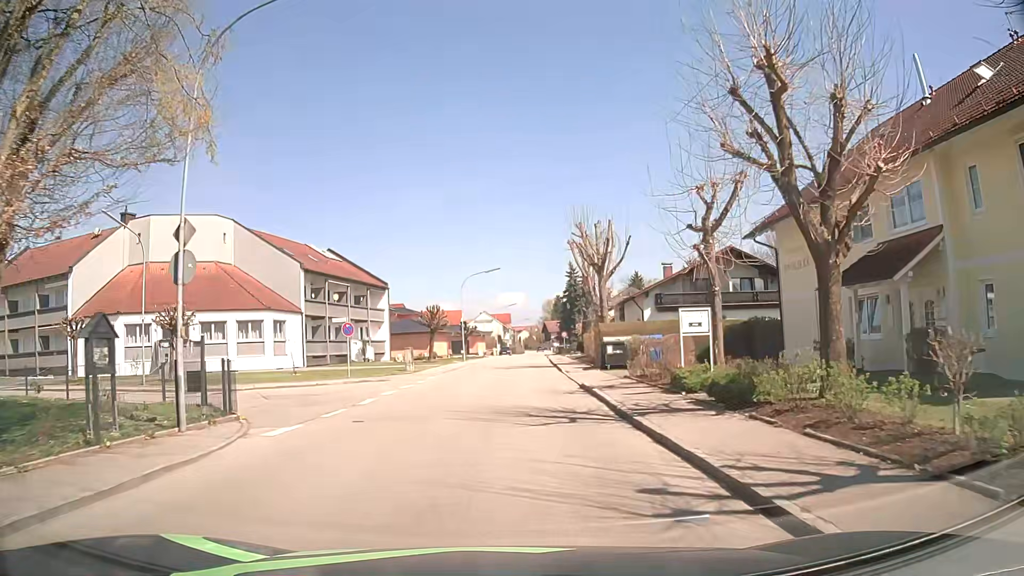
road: residential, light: Day
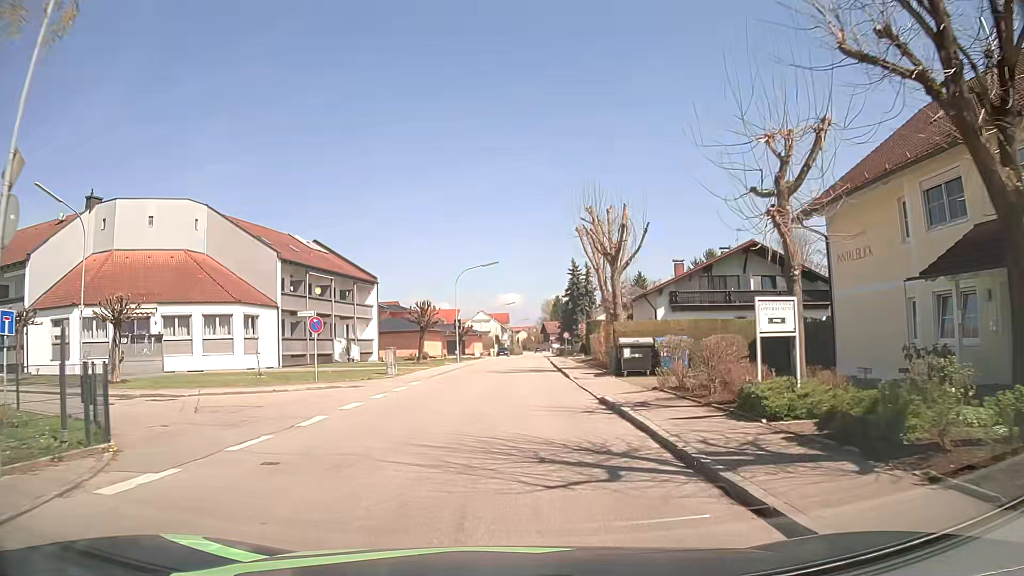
(+0.2, +4.7) m; +2°
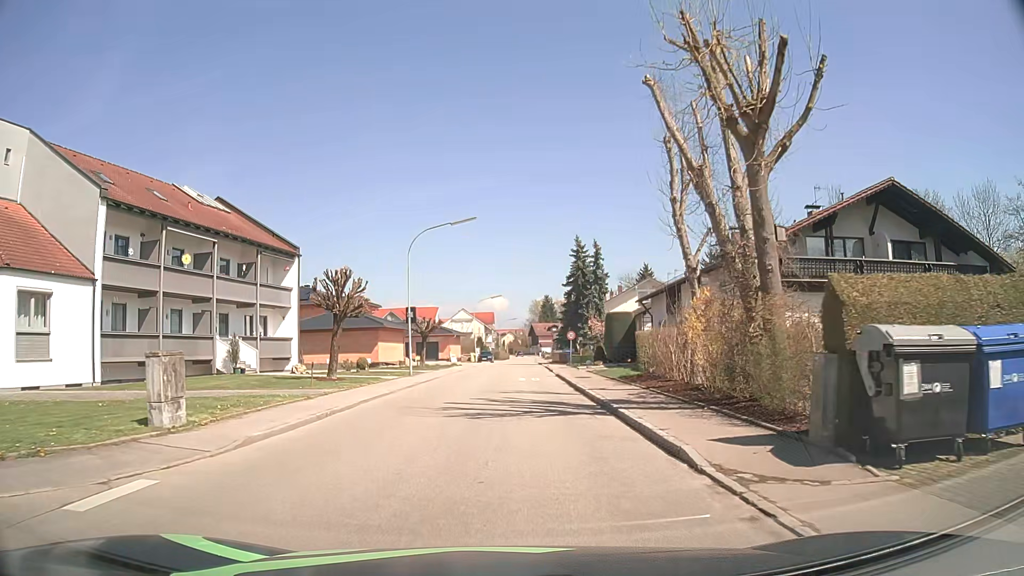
(+0.2, +19.0) m; +1°
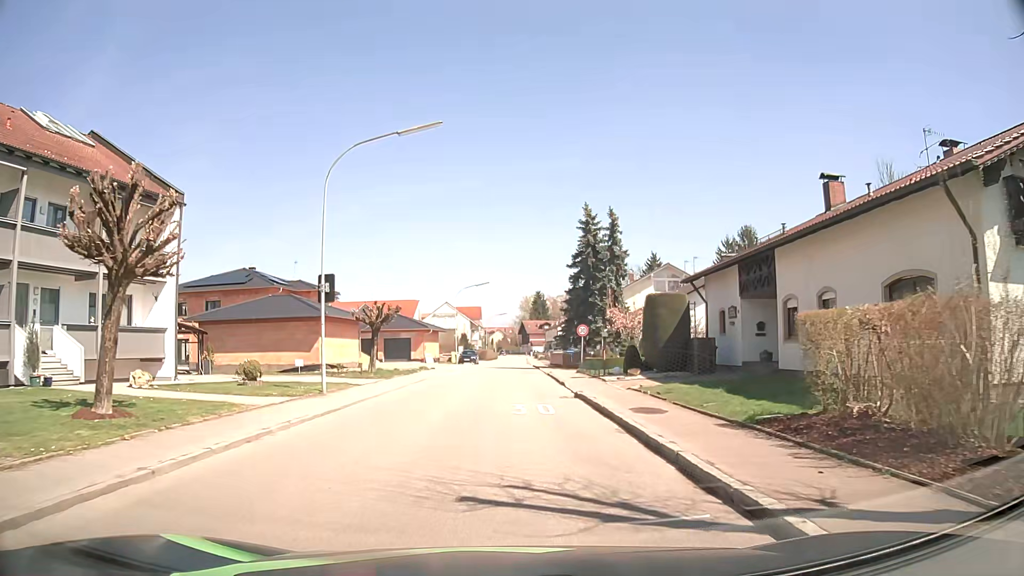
(+0.1, +14.2) m; 0°
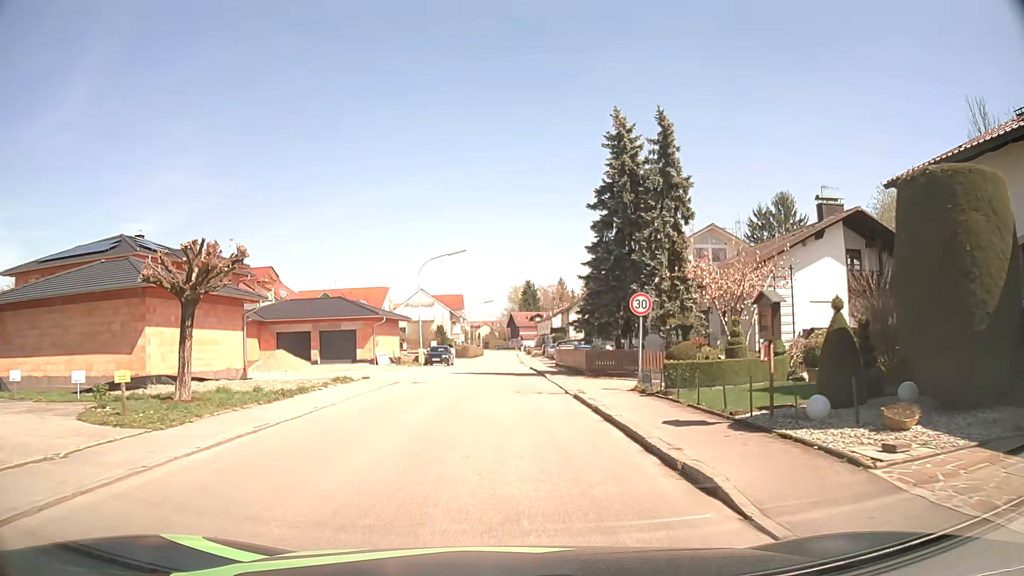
(+0.5, +18.9) m; +2°
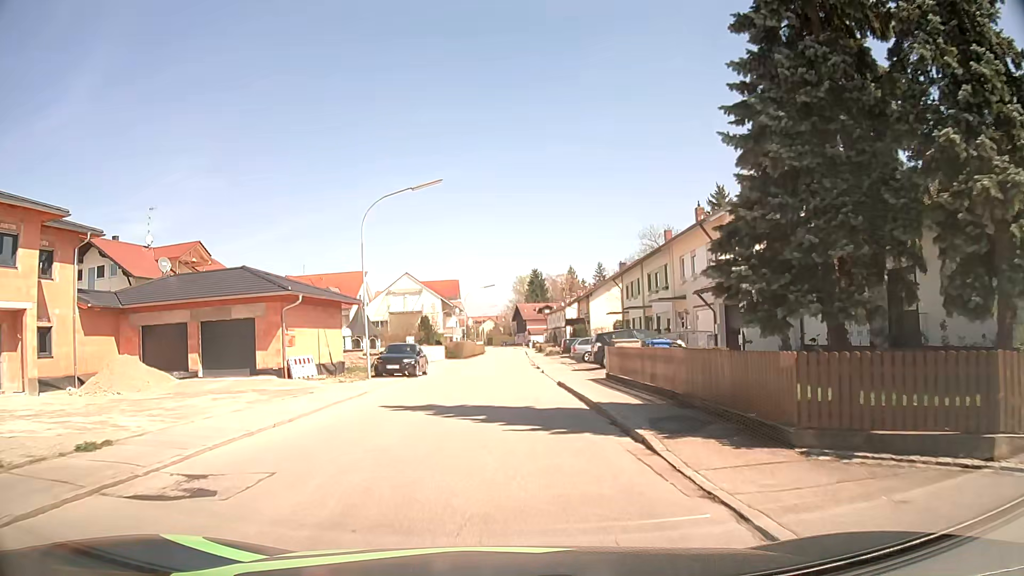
(-0.1, +19.2) m; -1°
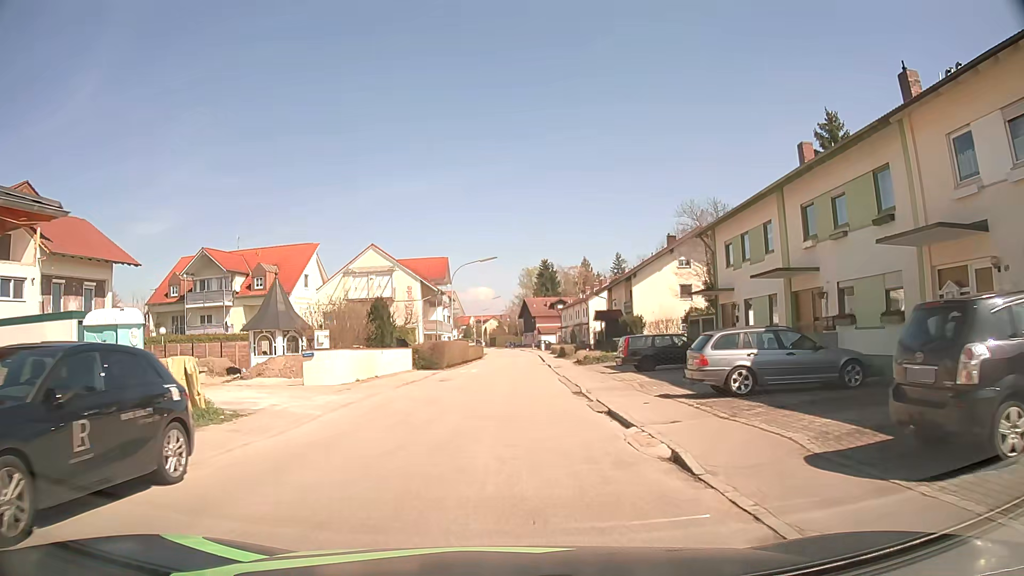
(-0.2, +24.1) m; 0°
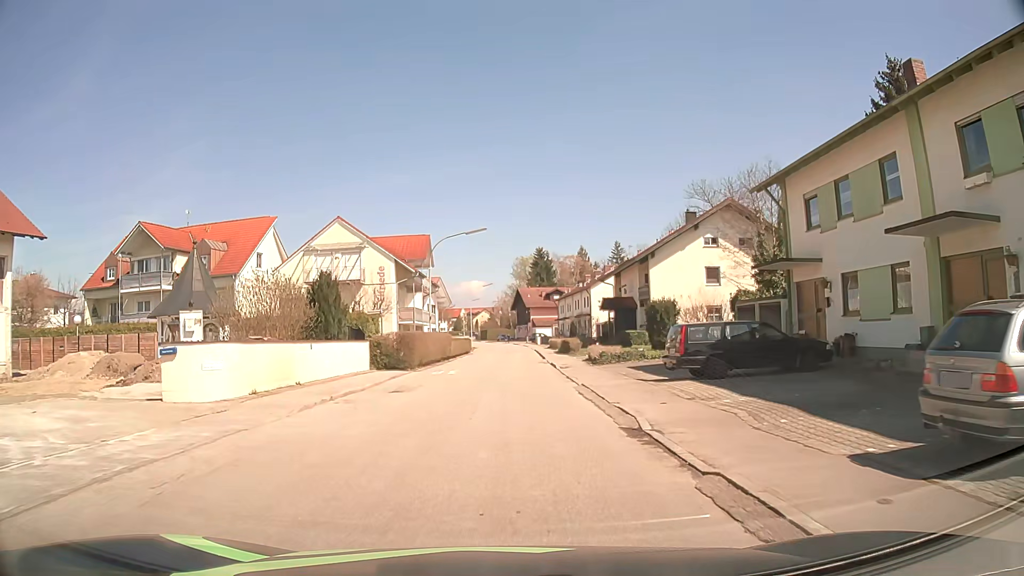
(+0.1, +9.6) m; +1°
(0, +10) (0, +20) (0, +30) (0, +40) (+1, +50) (+1, +60) (+1, +70) (0, +80) (0, +90) (-1, +100) m
